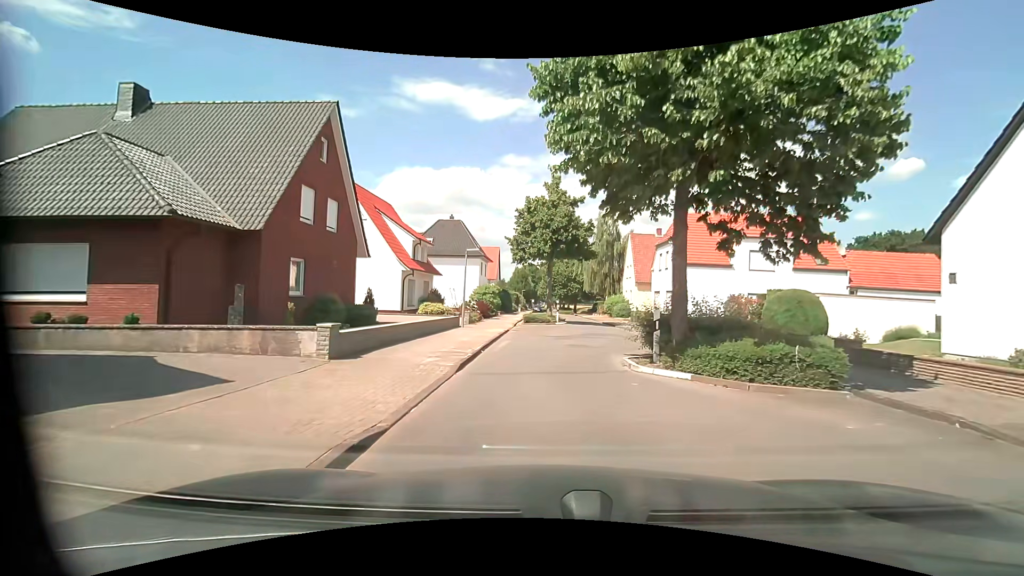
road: unclassified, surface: asphalt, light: Day
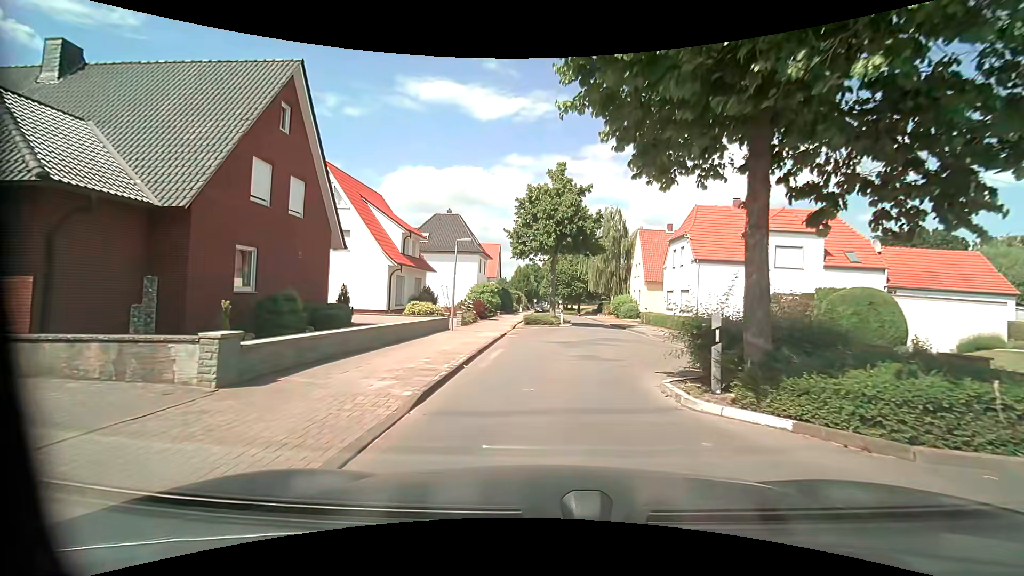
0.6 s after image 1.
(0.0, +3.6) m; 0°
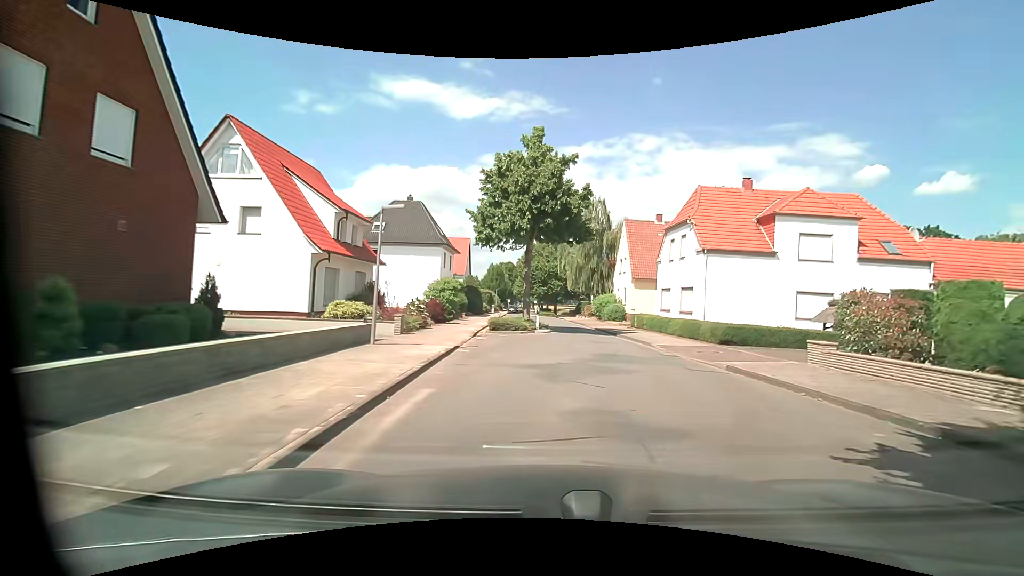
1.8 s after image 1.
(0.0, +7.0) m; +2°
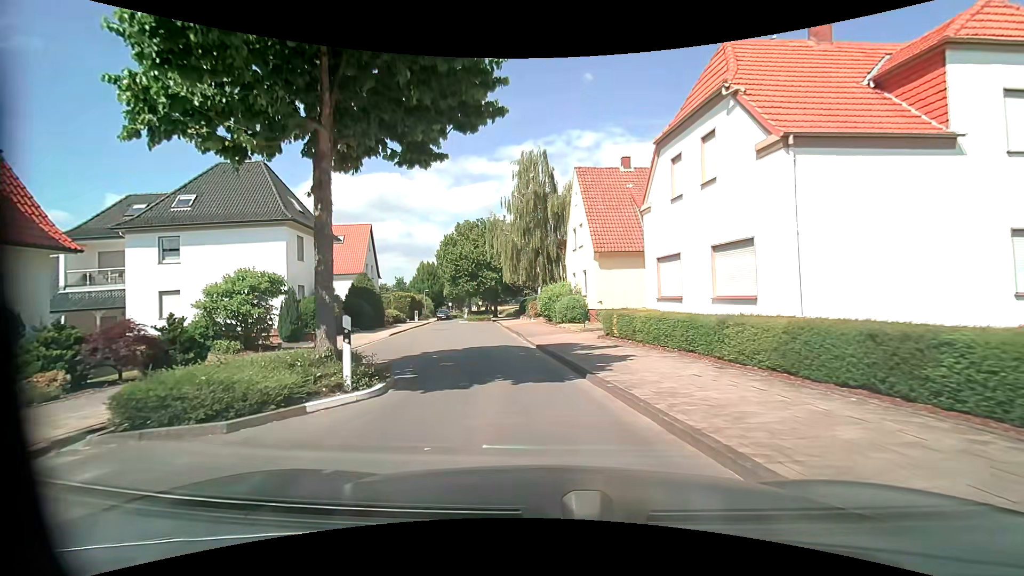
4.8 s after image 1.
(+2.4, +17.3) m; +6°
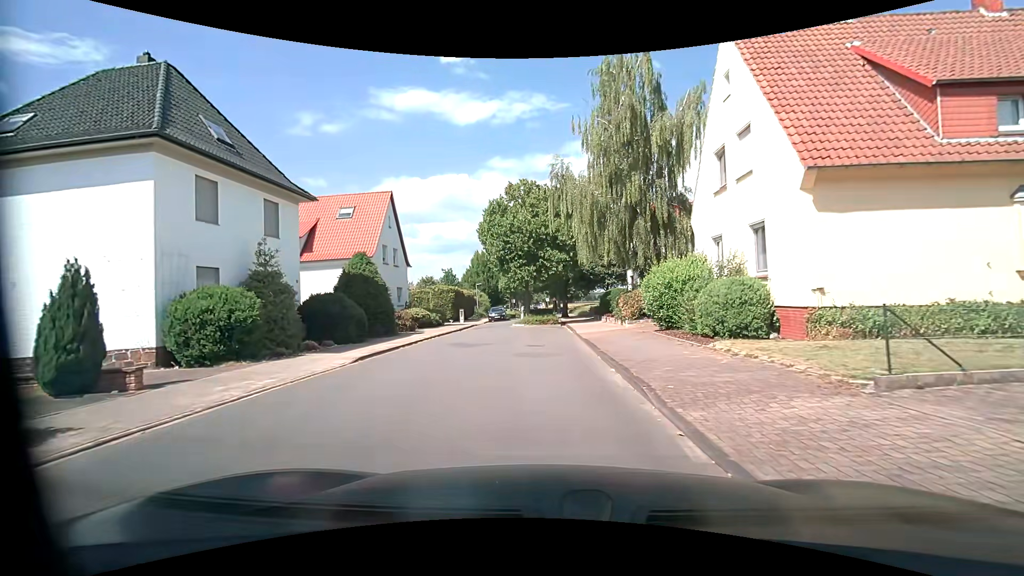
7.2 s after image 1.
(-1.3, +15.3) m; -9°
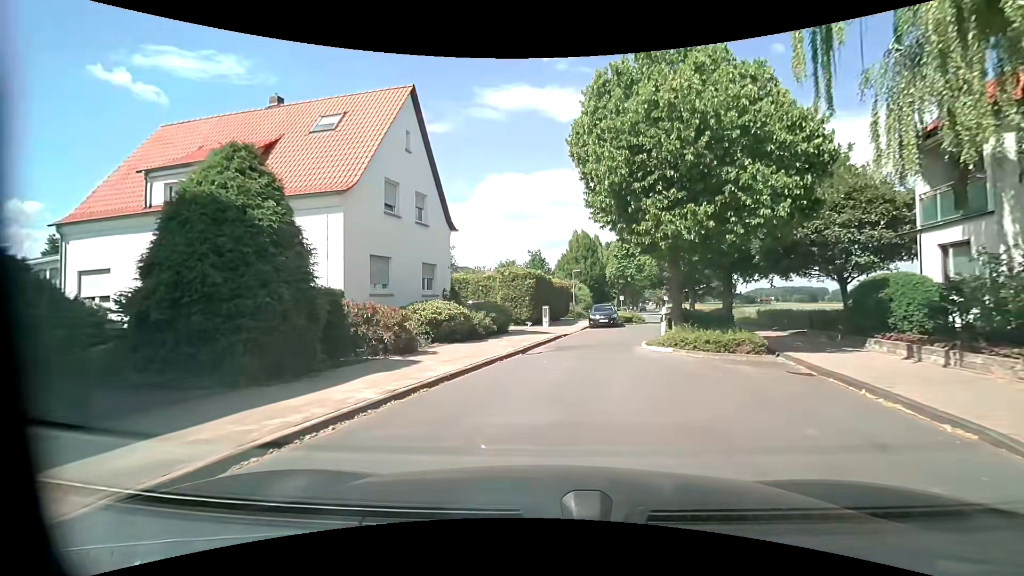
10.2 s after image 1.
(-1.1, +18.2) m; -11°
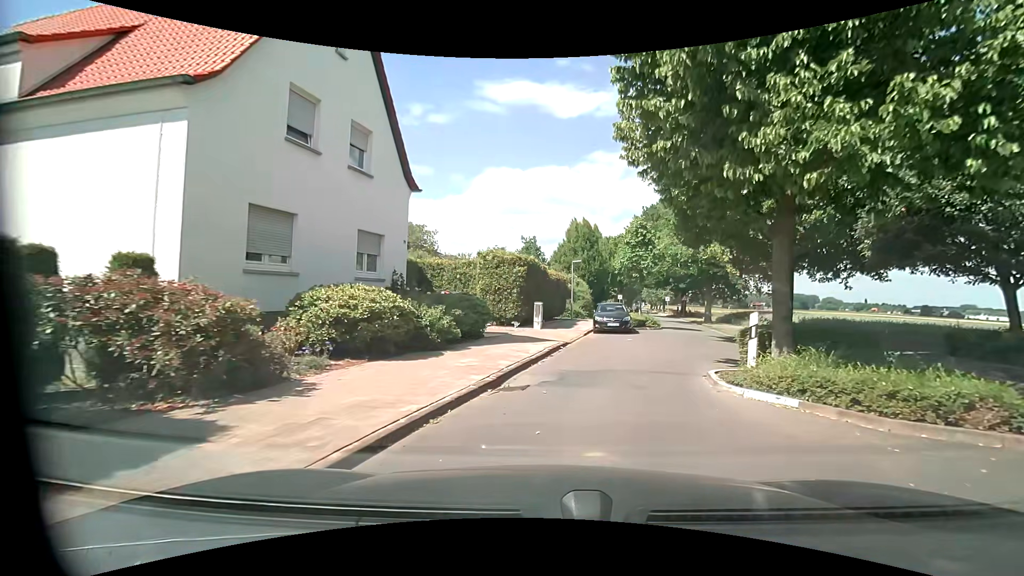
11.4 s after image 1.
(-0.1, +7.0) m; +1°
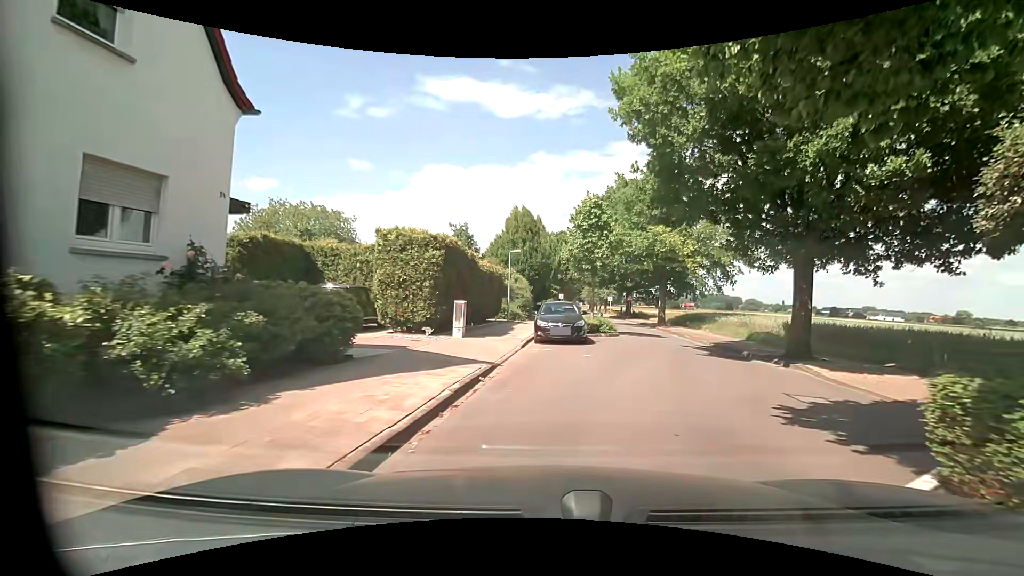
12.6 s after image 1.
(+0.3, +6.5) m; +7°
(+1, +10) (+4, +19) (+6, +29) (+6, +39) (+7, +49) (+8, +59) (+8, +69) (+8, +79) (+8, +89) (+9, +99) m
